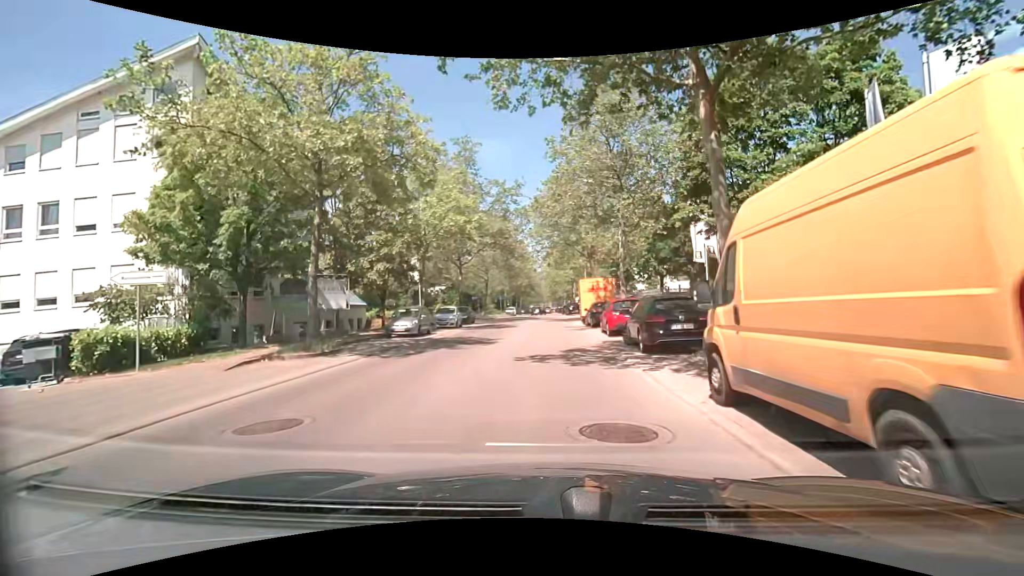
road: tertiary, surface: asphalt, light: Day
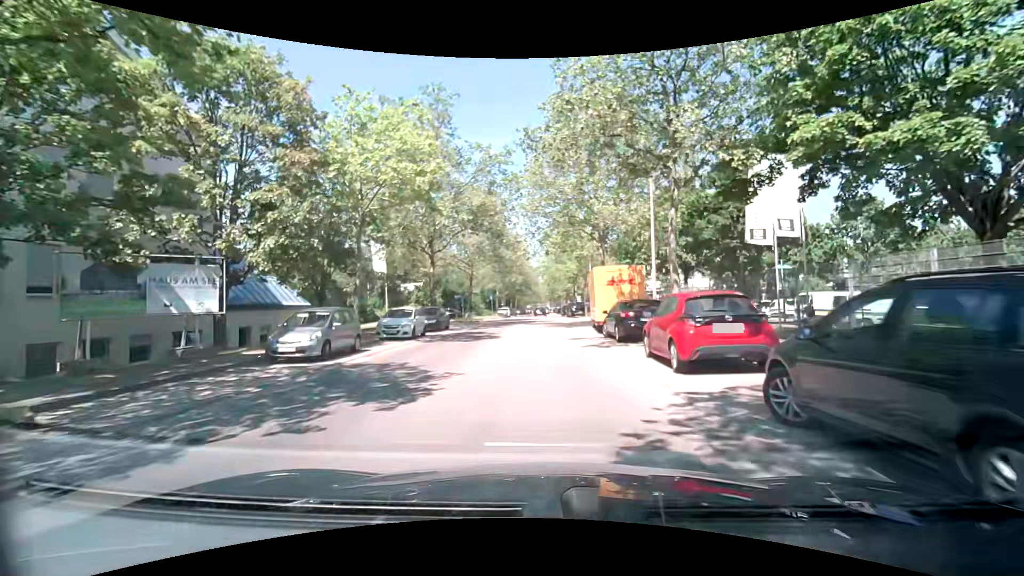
(0.0, +10.3) m; +1°
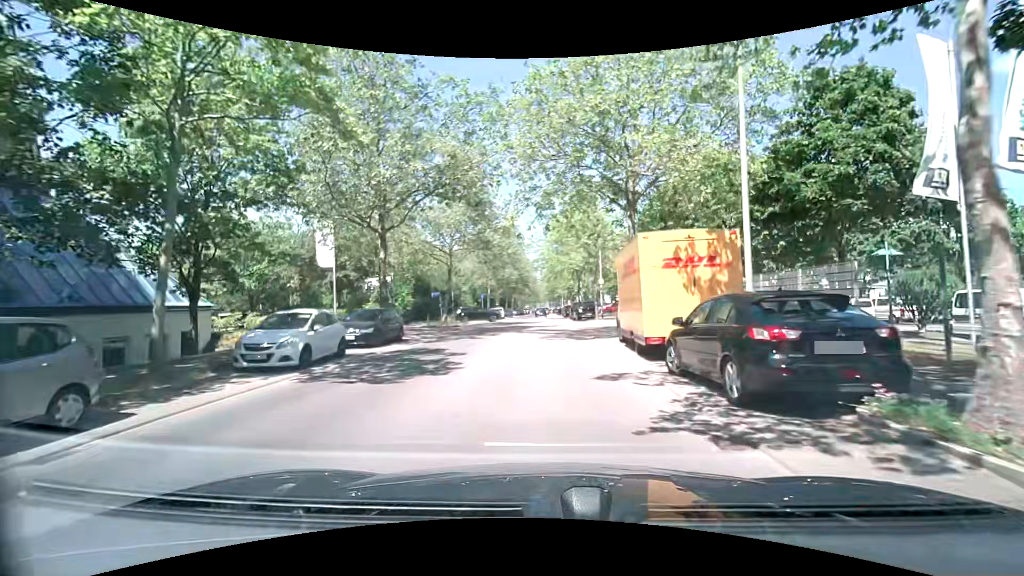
(-0.2, +10.2) m; -1°
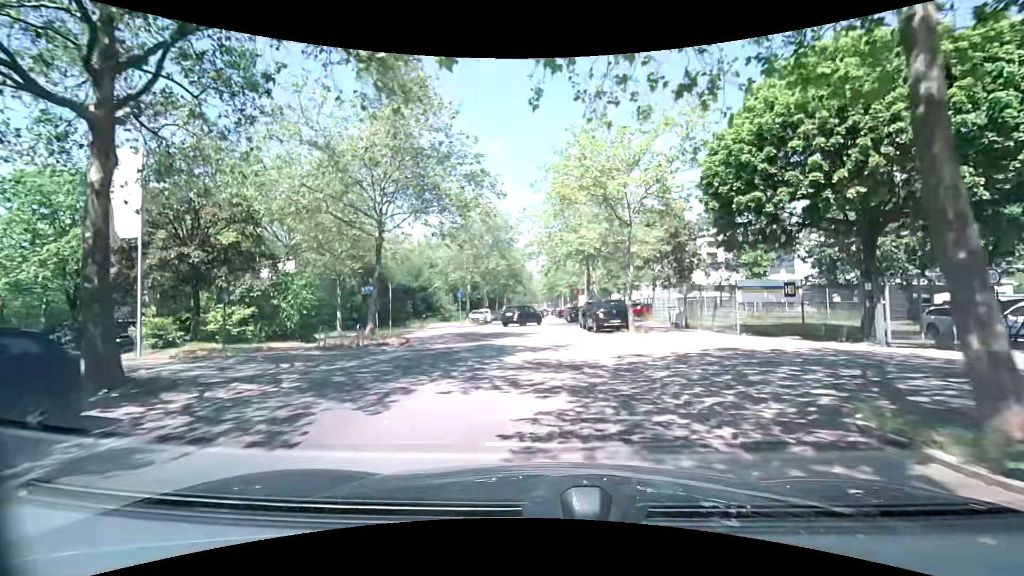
(+0.1, +15.2) m; +1°
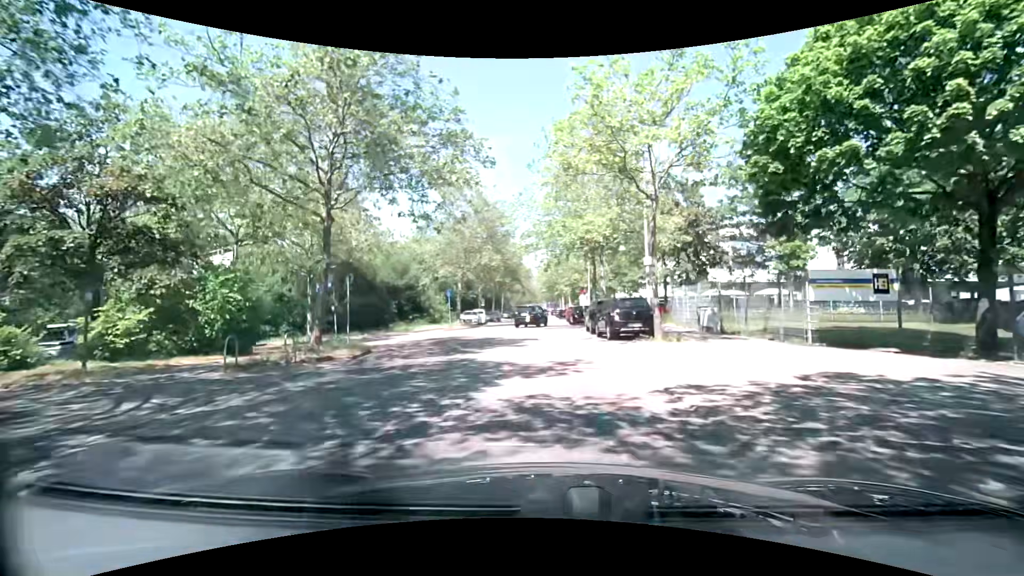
(0.0, +5.0) m; -1°
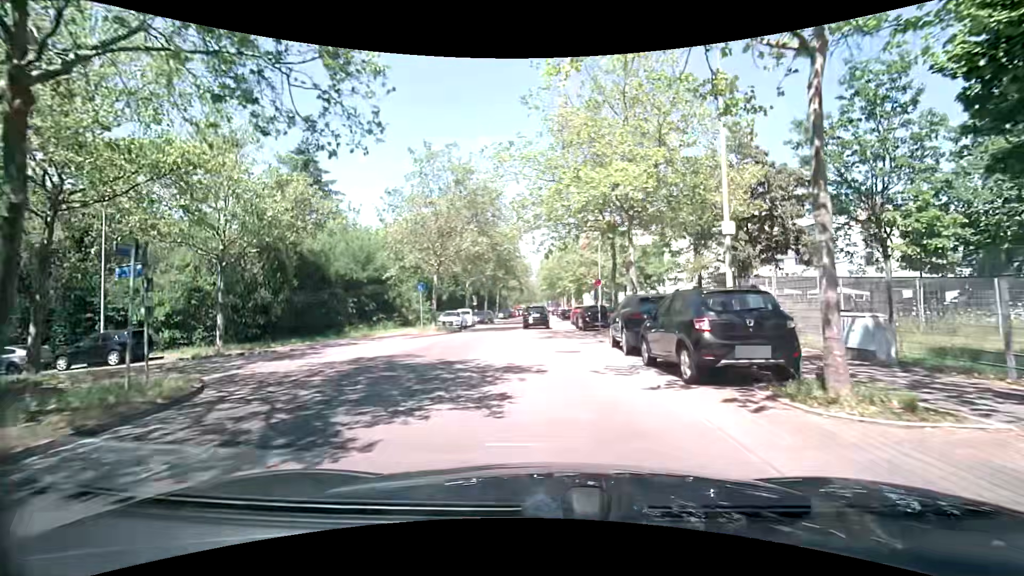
(+0.1, +9.8) m; 0°
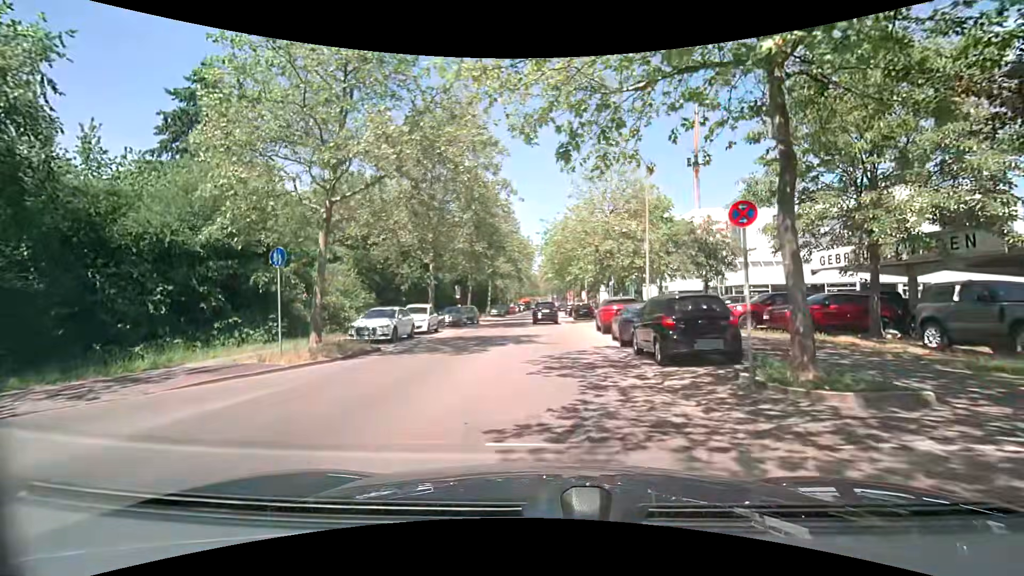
(+0.1, +17.9) m; 0°
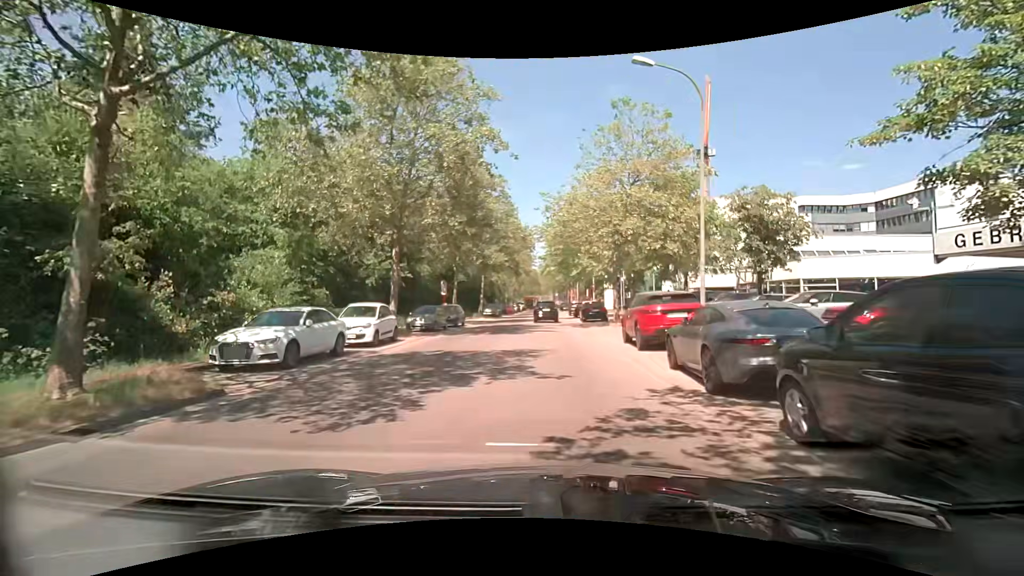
(0.0, +8.3) m; +1°
(0, +10) (0, +20) (0, +30) (0, +40) (0, +50) (0, +60) (0, +70) (0, +80) (+1, +90) (0, +100) m
